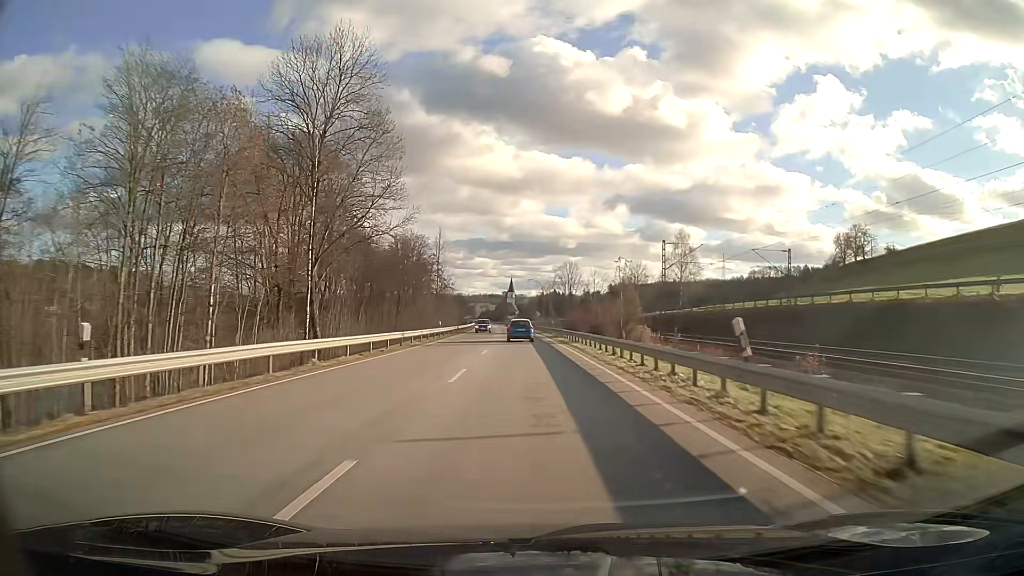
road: primary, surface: asphalt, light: Day
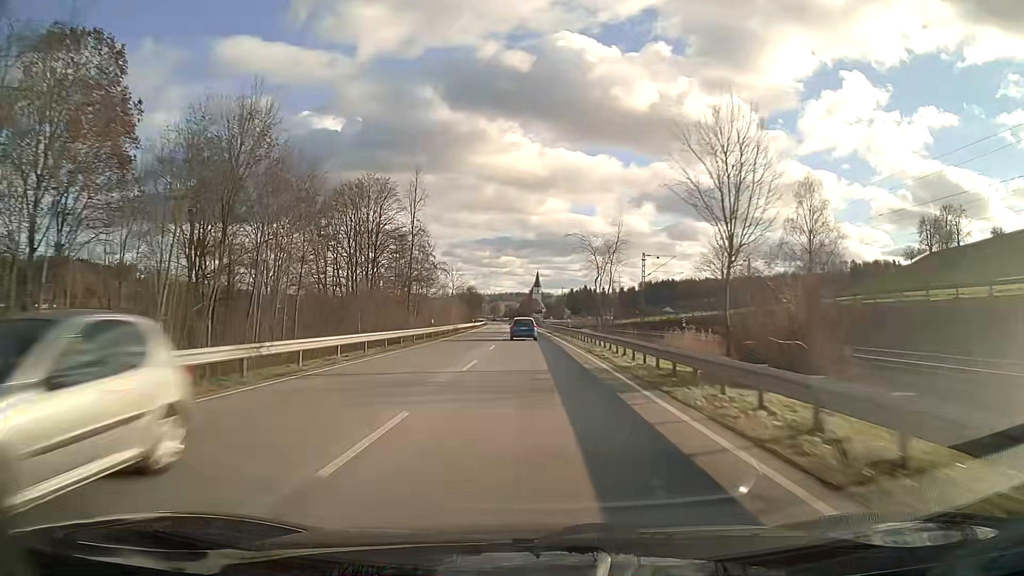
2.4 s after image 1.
(-1.1, +58.2) m; -2°
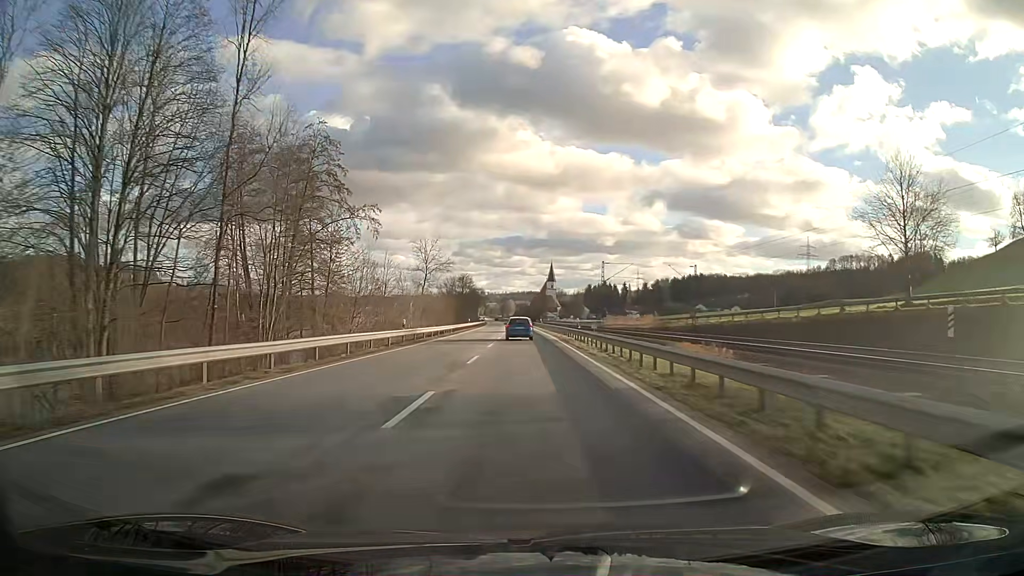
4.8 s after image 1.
(-0.6, +58.4) m; -1°
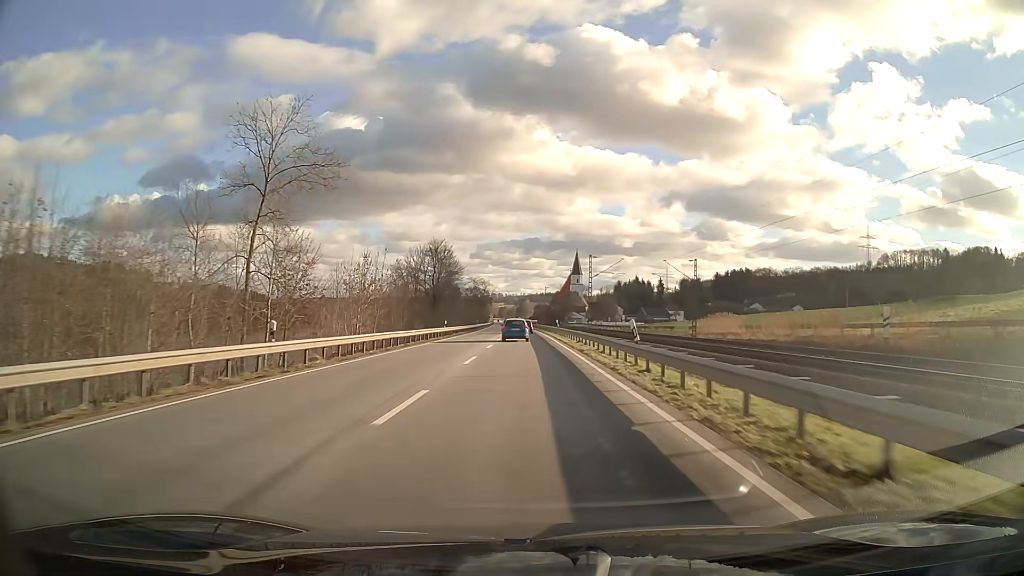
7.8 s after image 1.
(-1.1, +72.3) m; -2°
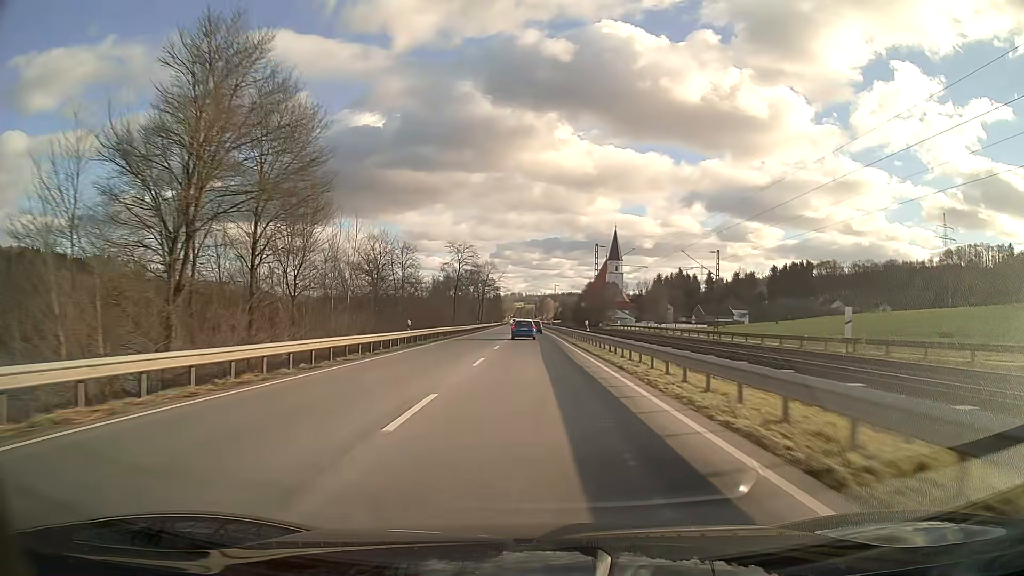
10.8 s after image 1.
(-1.1, +73.3) m; -2°
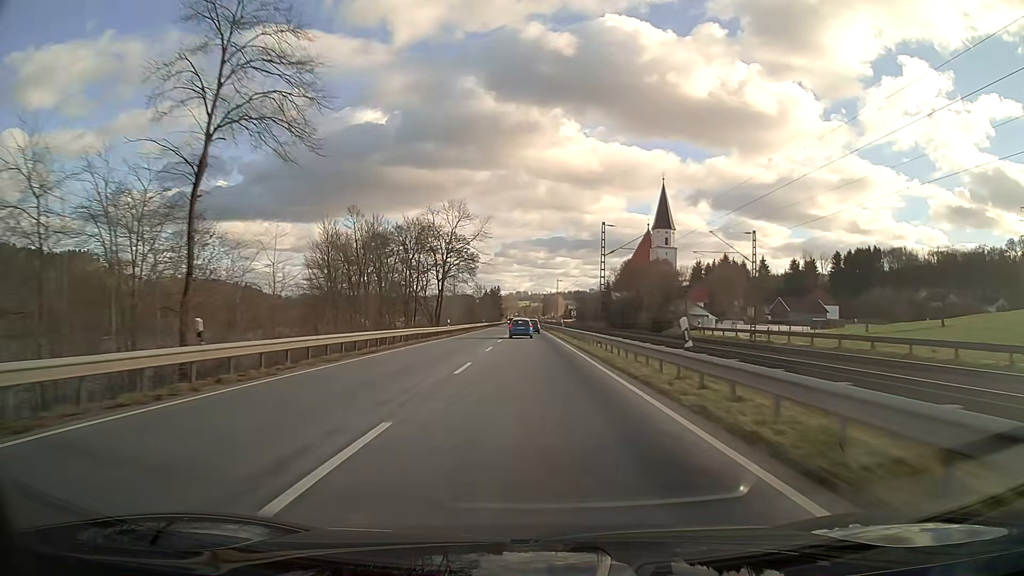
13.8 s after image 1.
(-0.3, +76.4) m; 0°
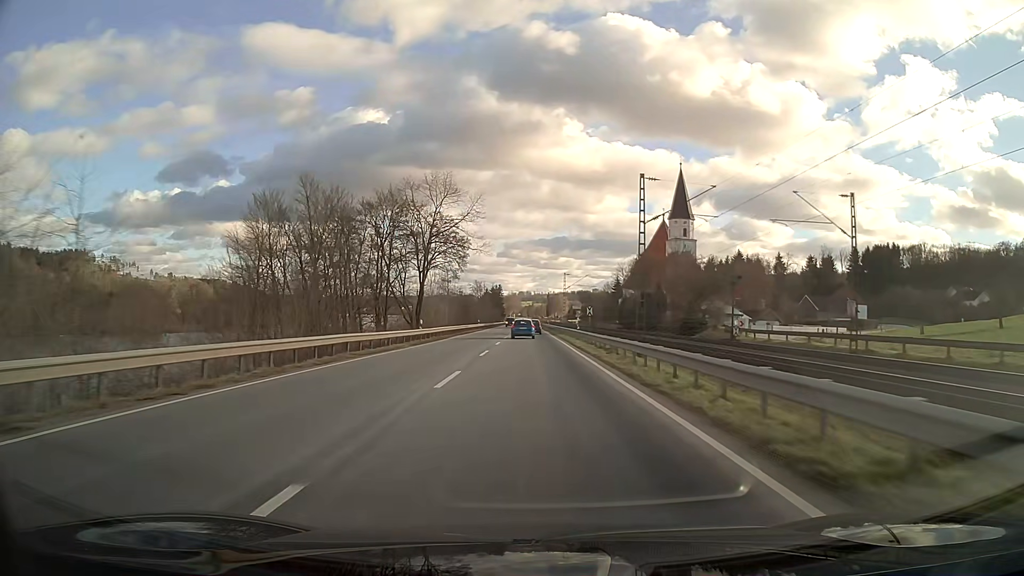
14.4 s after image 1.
(0.0, +15.5) m; 0°
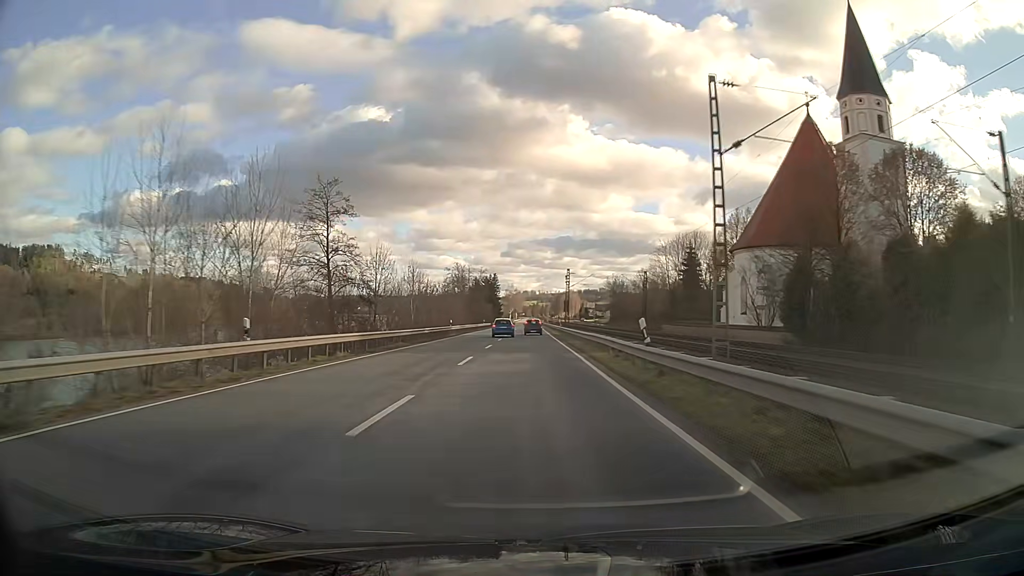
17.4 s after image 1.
(-0.3, +78.3) m; 0°
(0, +10) (0, +20) (0, +30) (0, +40) (0, +50) (0, +60) (0, +70) (0, +80) (0, +90) (-1, +100) m
